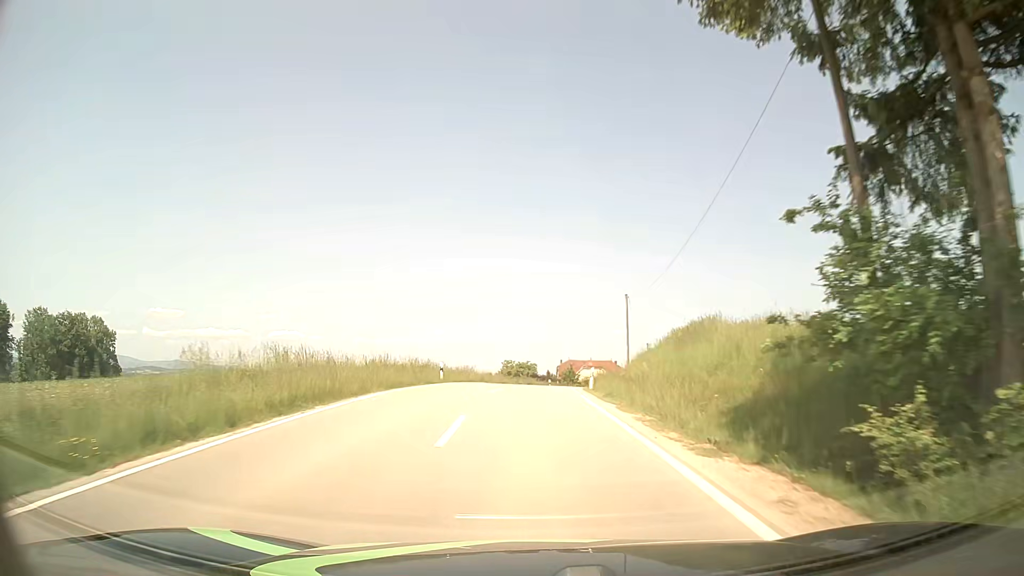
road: tertiary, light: Day
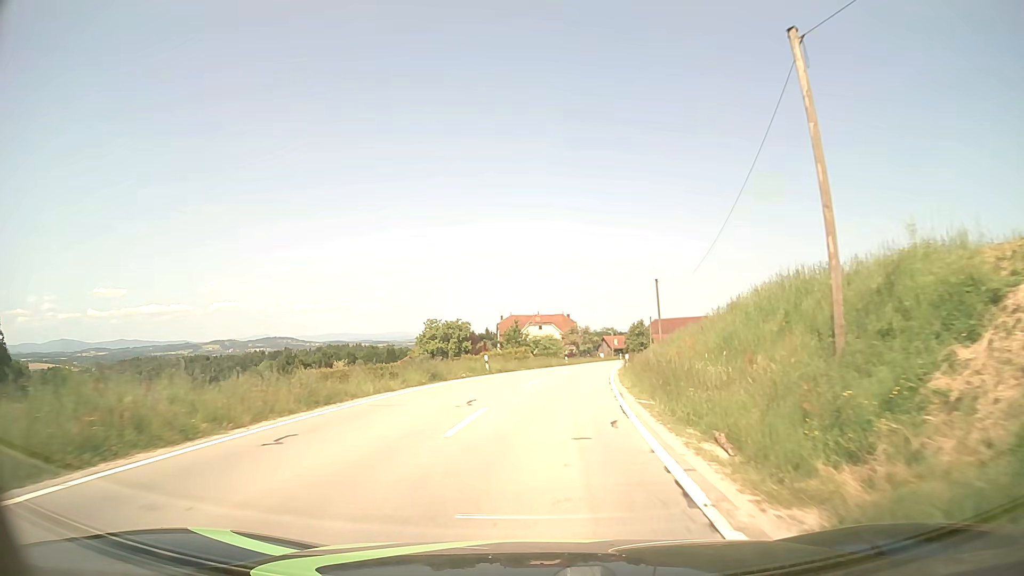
(+0.9, +36.1) m; +6°
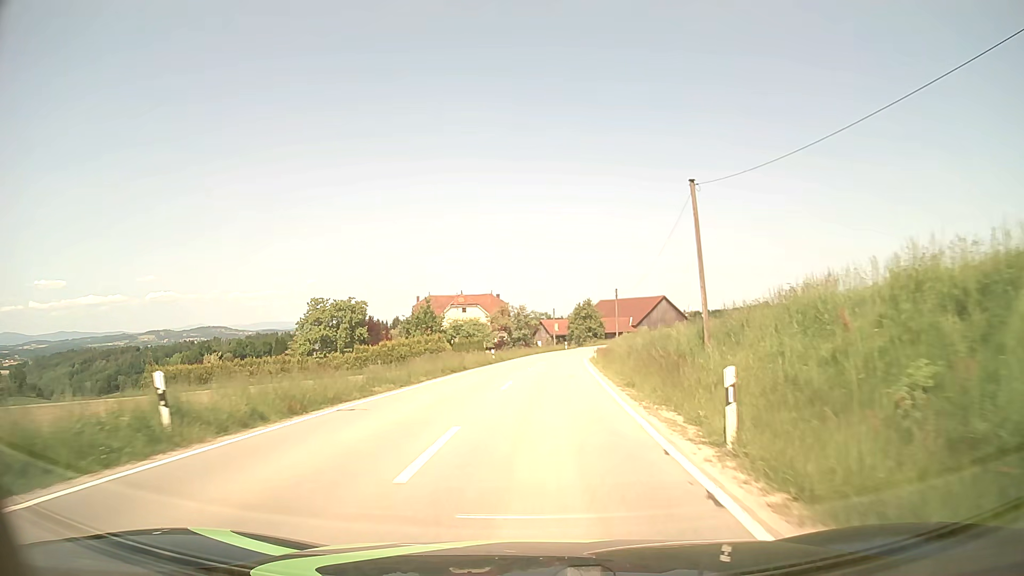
(+1.3, +27.2) m; +5°
(0, +10) (0, +20) (+1, +30) (+1, +40) (+2, +50) (+3, +60) (+4, +70) (+6, +80) (+9, +89) (+13, +99) m
